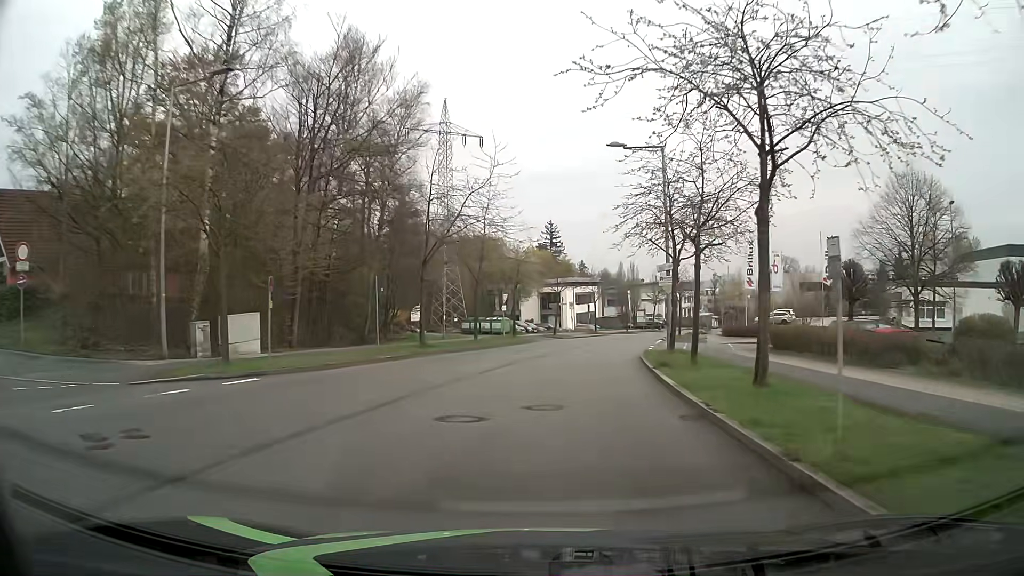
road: residential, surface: asphalt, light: Day
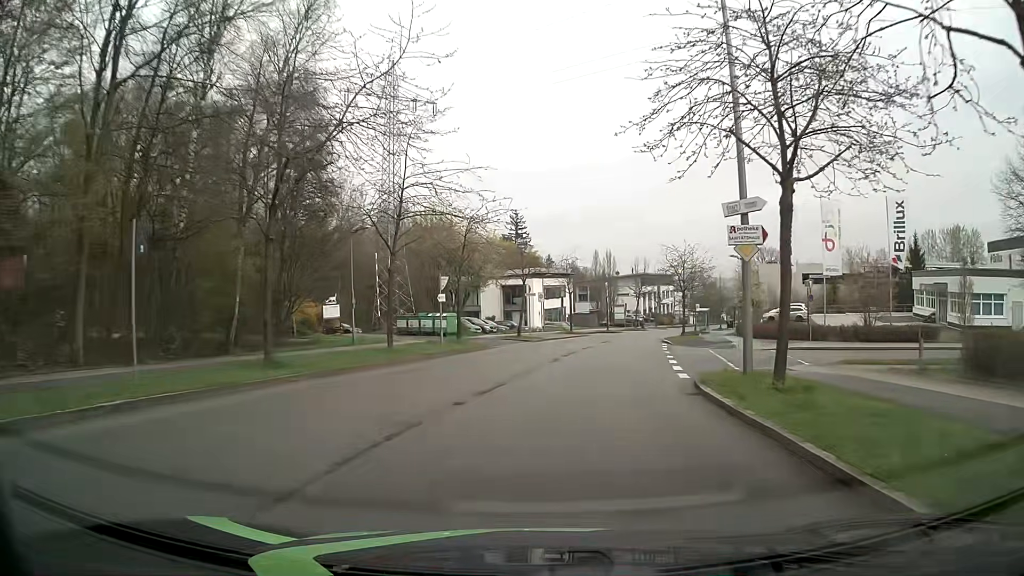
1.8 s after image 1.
(+0.5, +14.8) m; +3°
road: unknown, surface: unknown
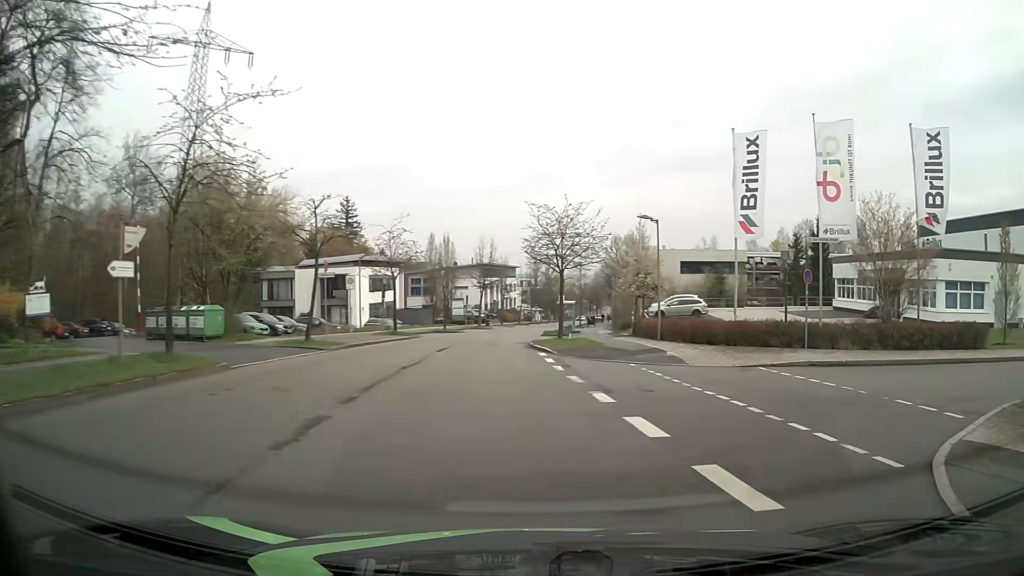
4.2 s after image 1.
(+1.0, +15.4) m; +14°
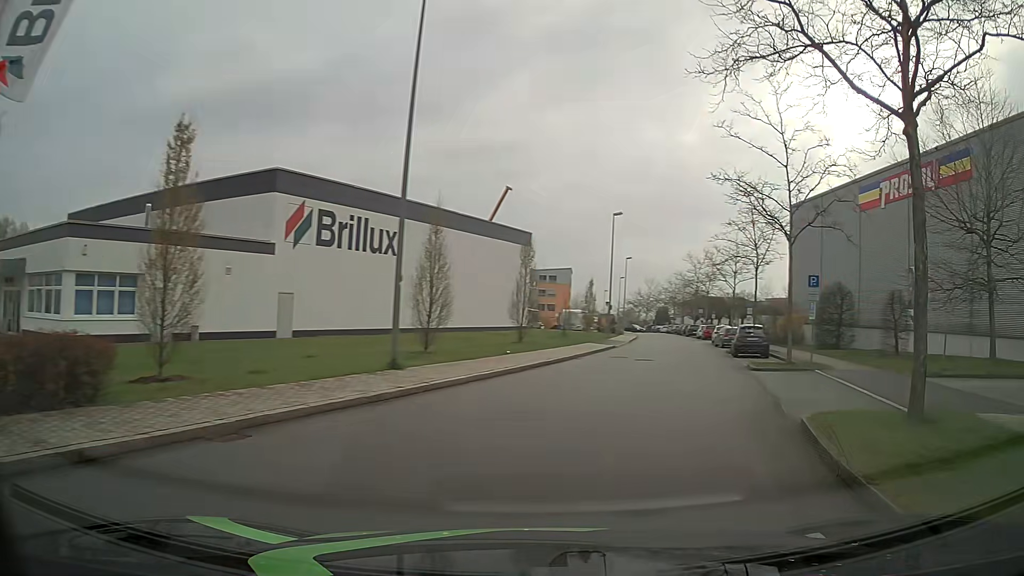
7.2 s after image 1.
(+8.4, +12.5) m; +73°
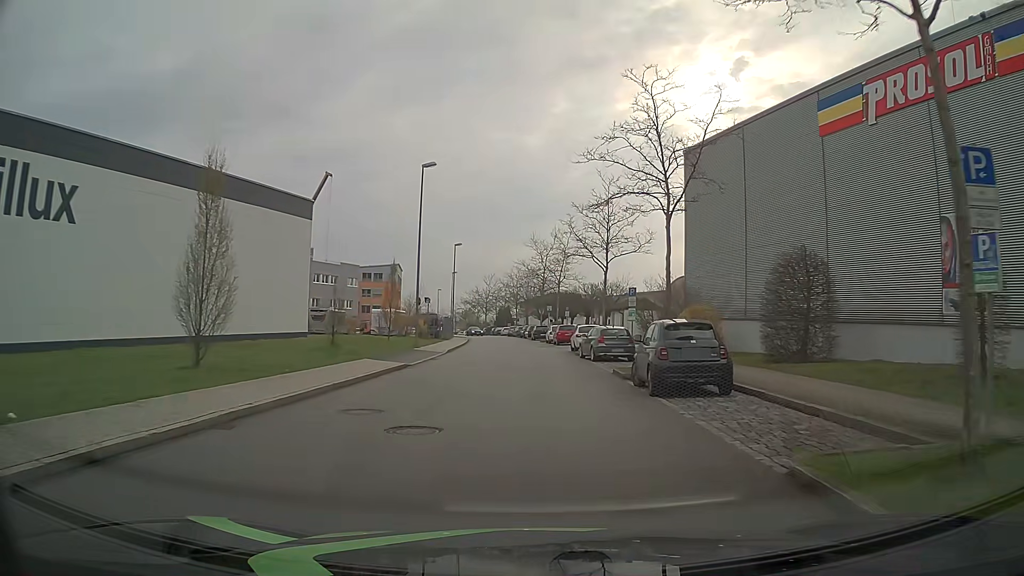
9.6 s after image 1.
(+3.3, +17.9) m; +13°
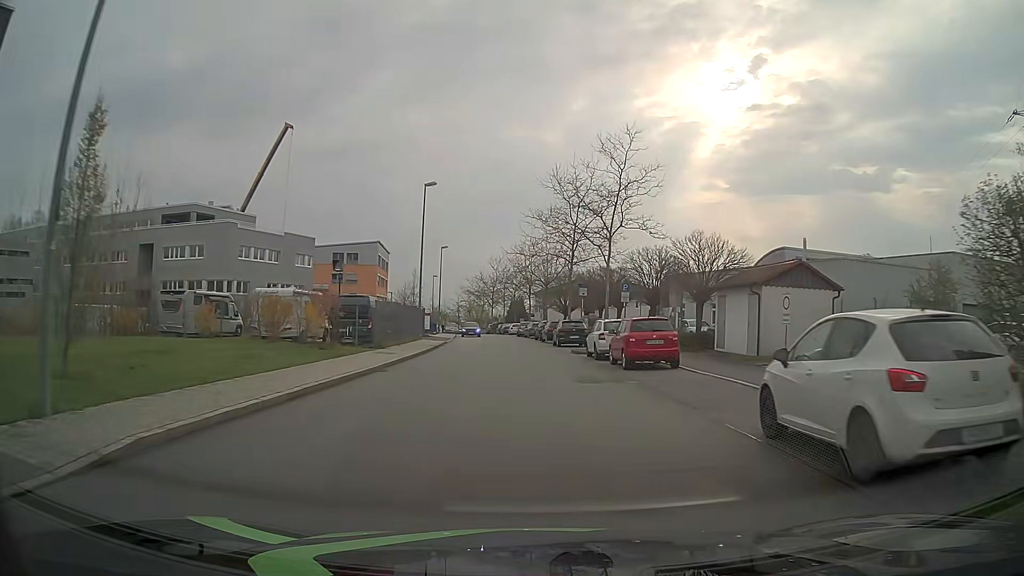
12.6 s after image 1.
(-0.6, +30.6) m; -3°
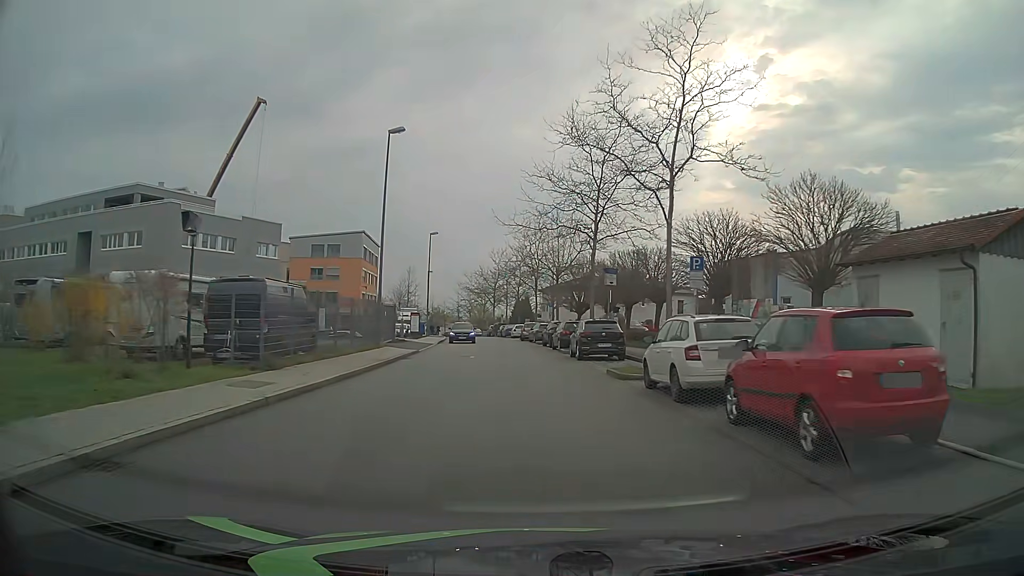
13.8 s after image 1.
(-0.1, +13.0) m; +1°
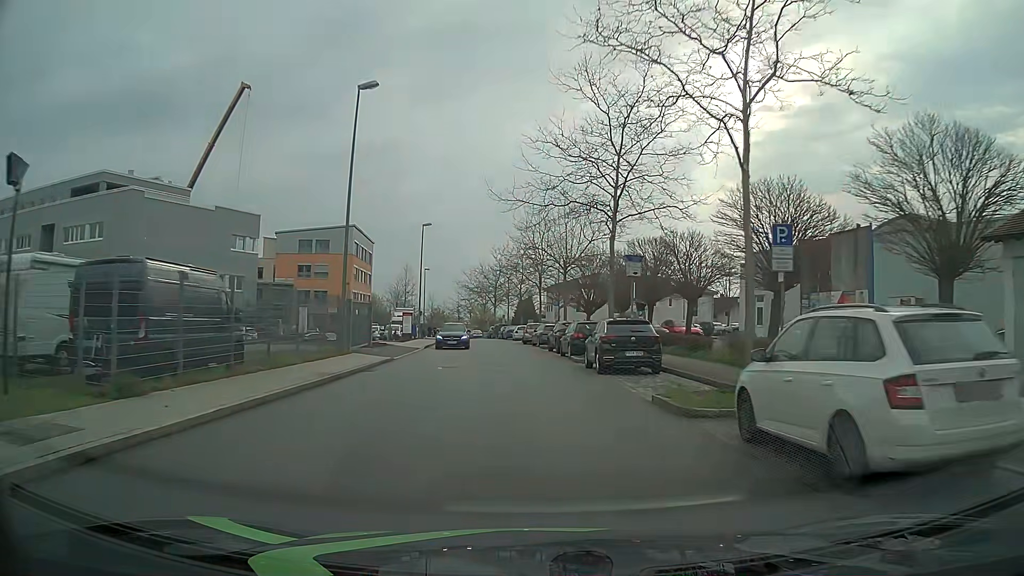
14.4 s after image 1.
(0.0, +6.5) m; 0°
